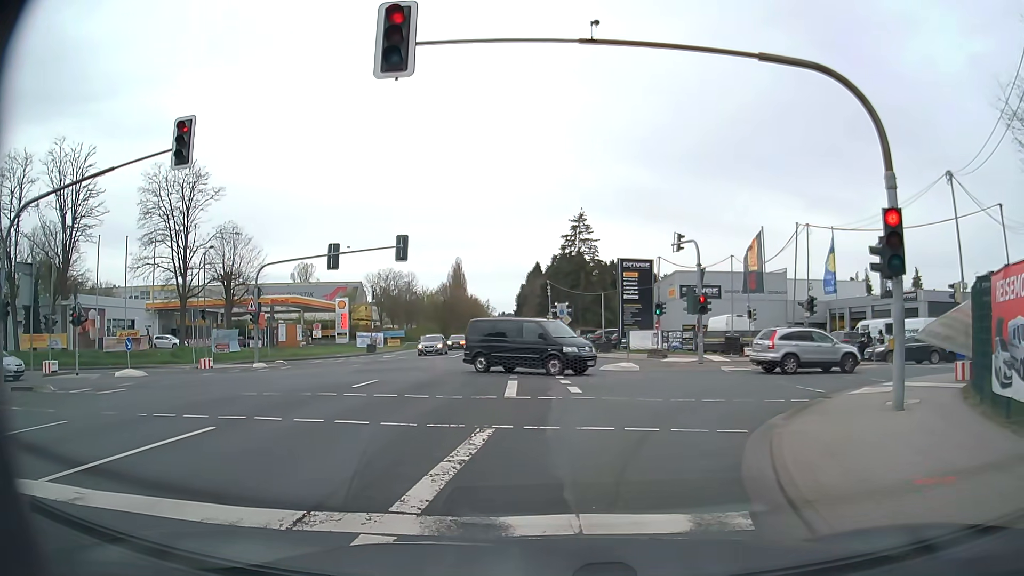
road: secondary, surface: asphalt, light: Day
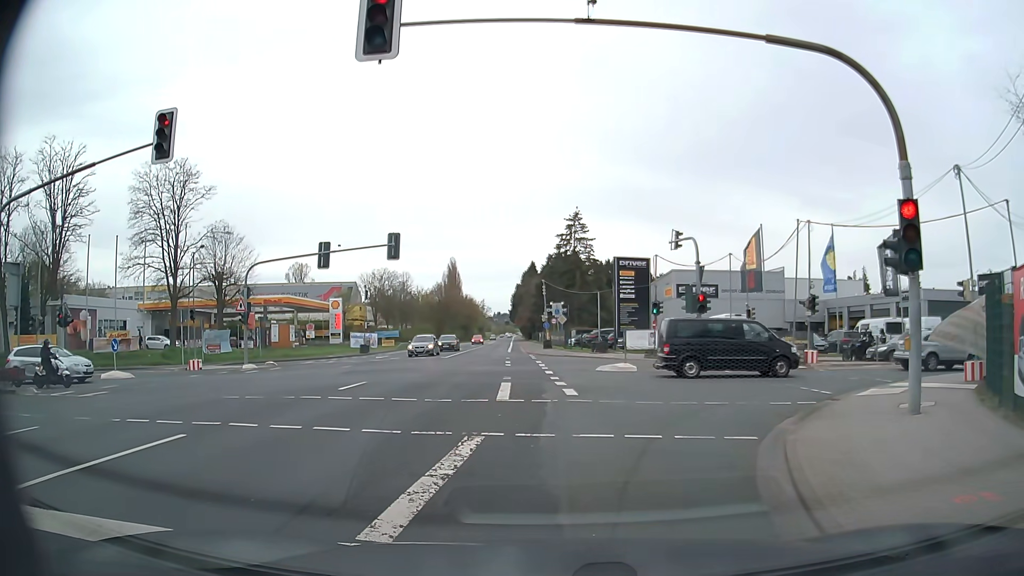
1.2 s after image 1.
(0.0, +0.7) m; 0°
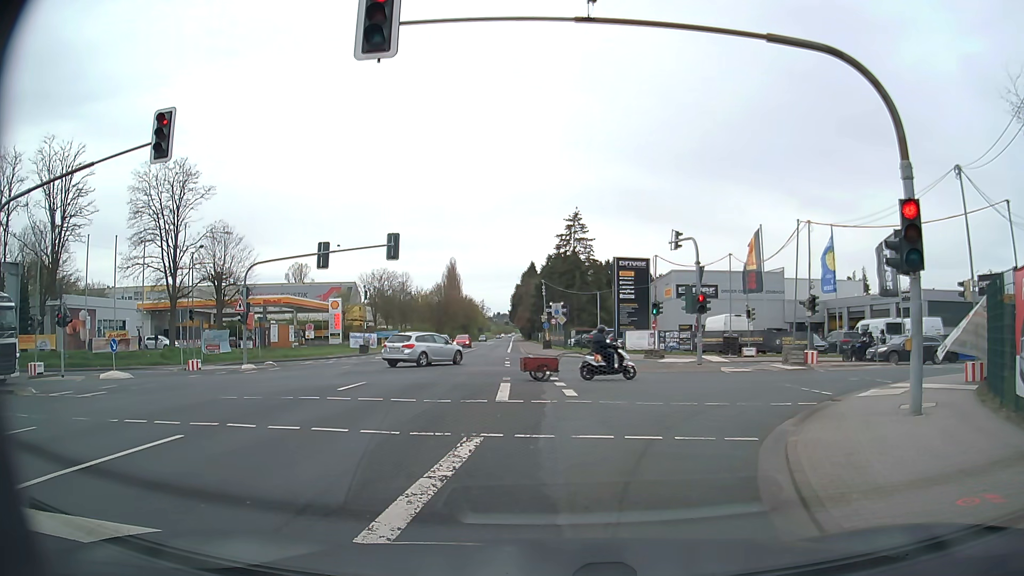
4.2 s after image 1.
(0.0, +0.2) m; 0°
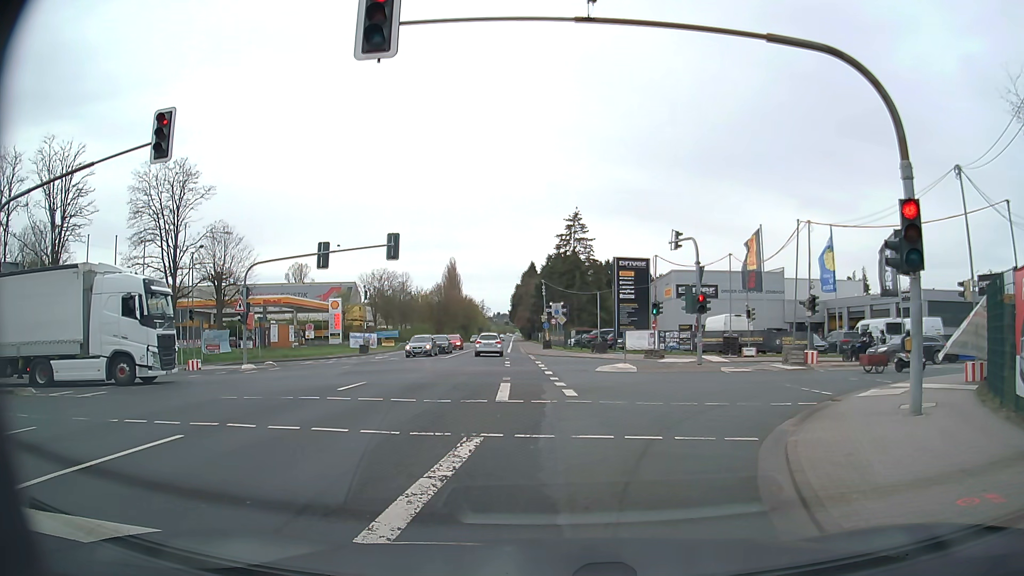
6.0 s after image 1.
(0.0, 0.0) m; 0°
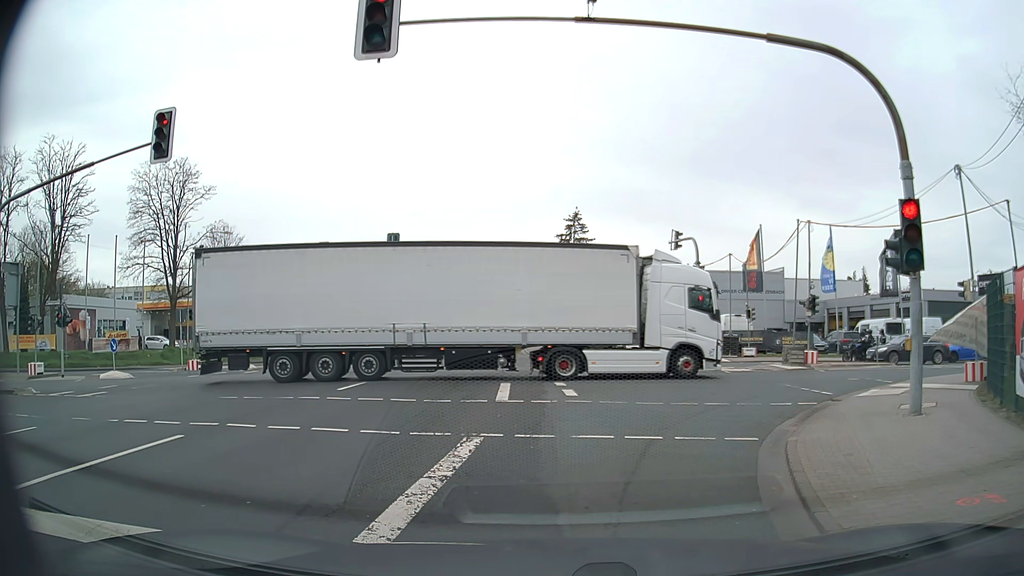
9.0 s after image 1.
(0.0, 0.0) m; 0°
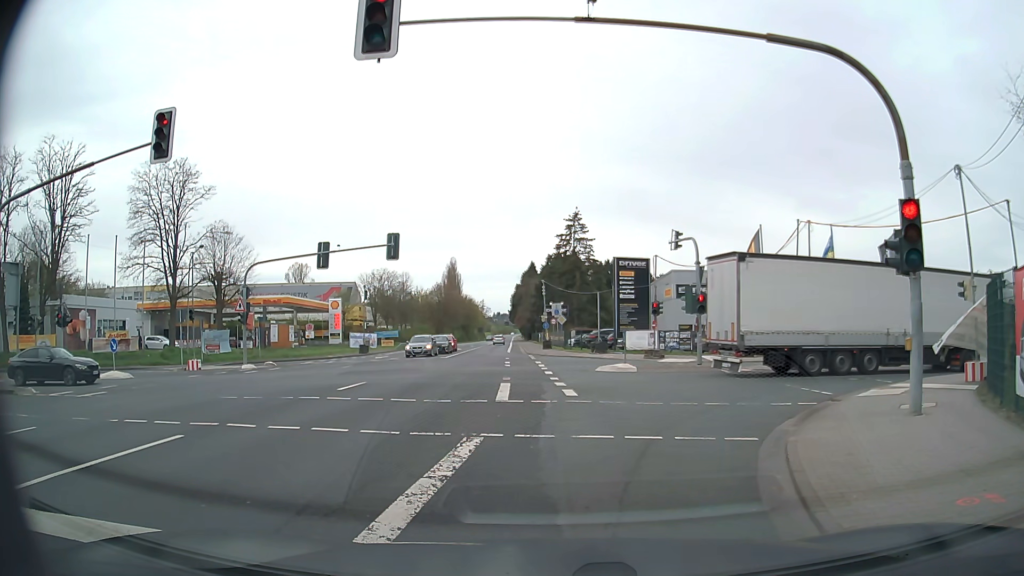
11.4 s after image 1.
(0.0, 0.0) m; 0°
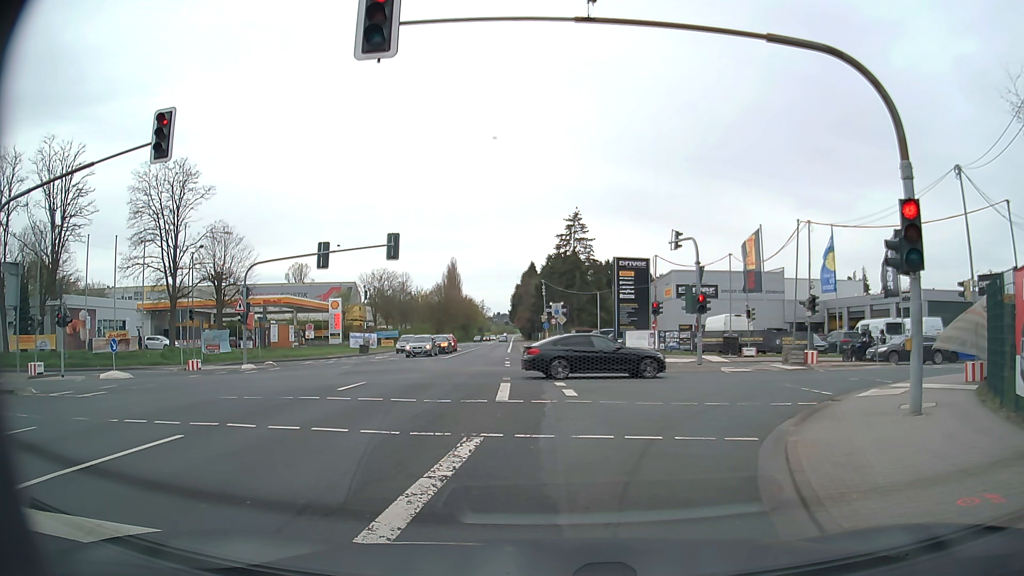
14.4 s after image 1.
(0.0, 0.0) m; 0°
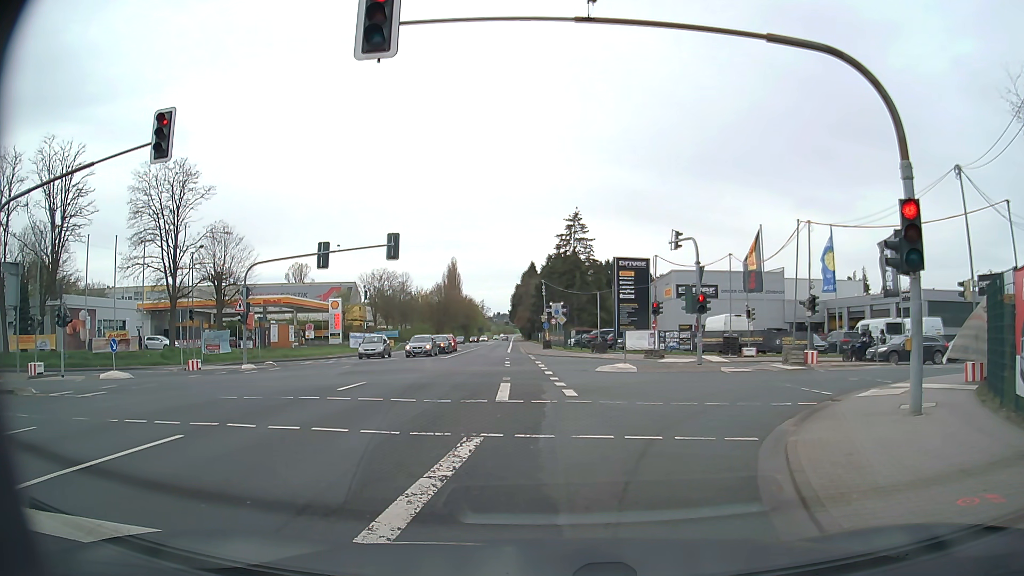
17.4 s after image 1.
(0.0, 0.0) m; 0°
(+1, +10) (+5, +19) (+13, +25) (+22, +28) (+32, +29) (+42, +29) (+52, +29) (+62, +30) (+72, +30) (+82, +30) m
